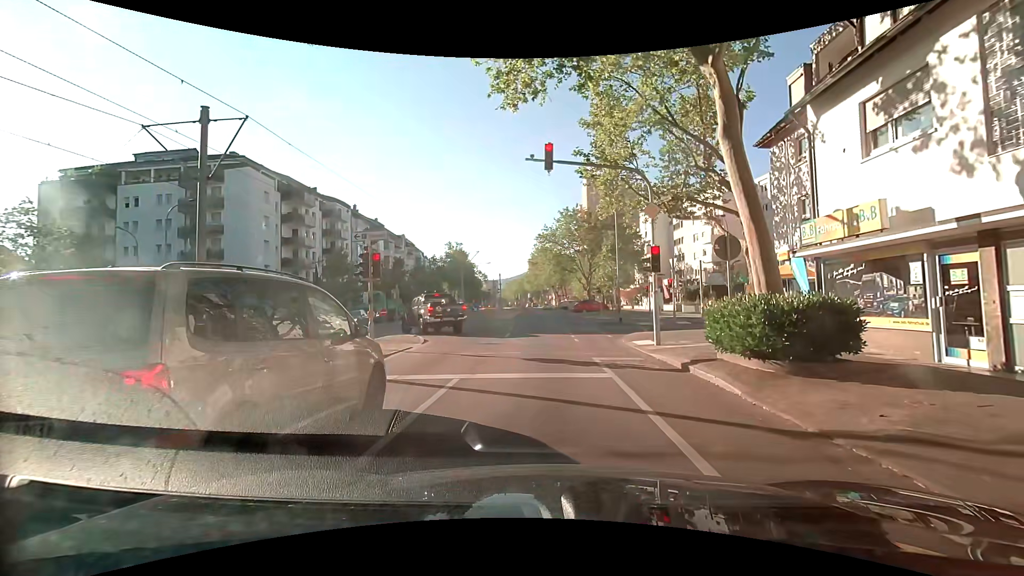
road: tertiary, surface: asphalt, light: Day
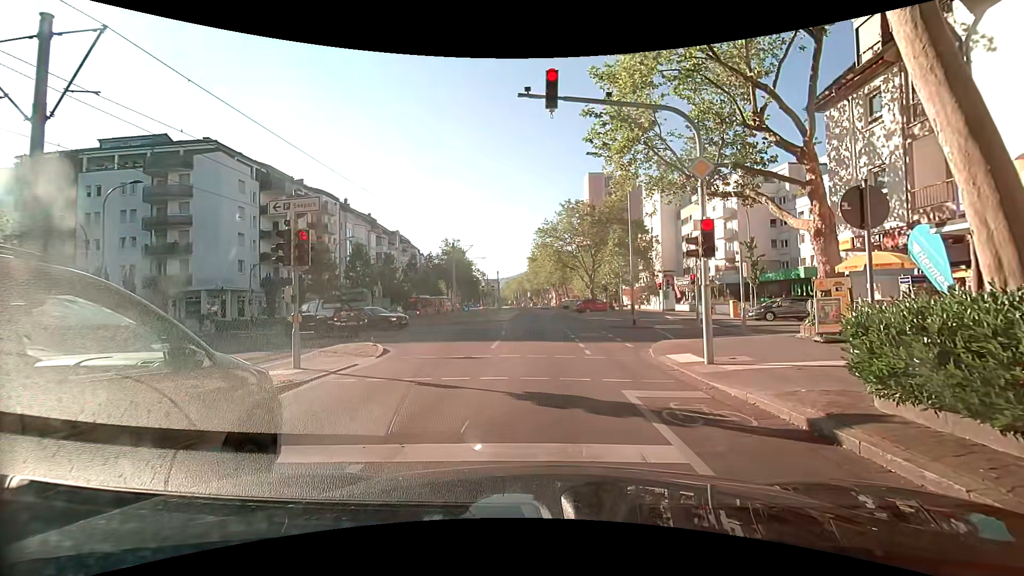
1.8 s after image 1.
(0.0, +4.6) m; -2°
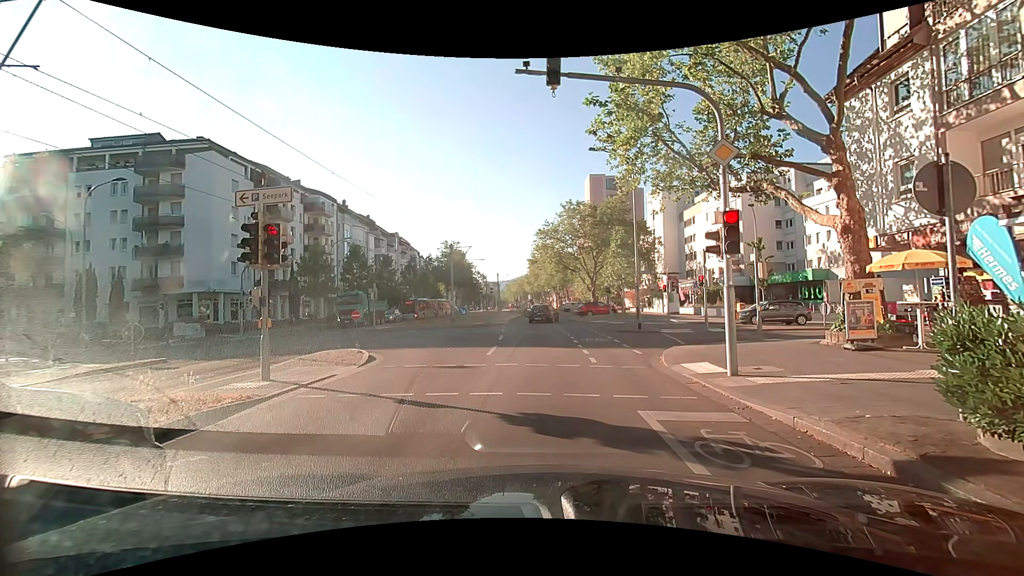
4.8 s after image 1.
(0.0, +1.3) m; 0°
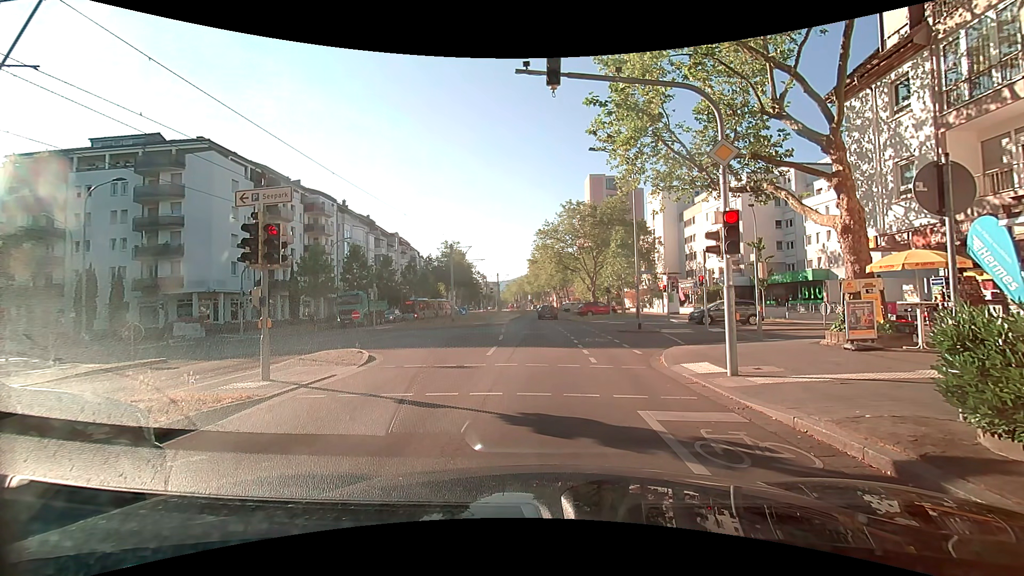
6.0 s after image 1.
(0.0, 0.0) m; 0°
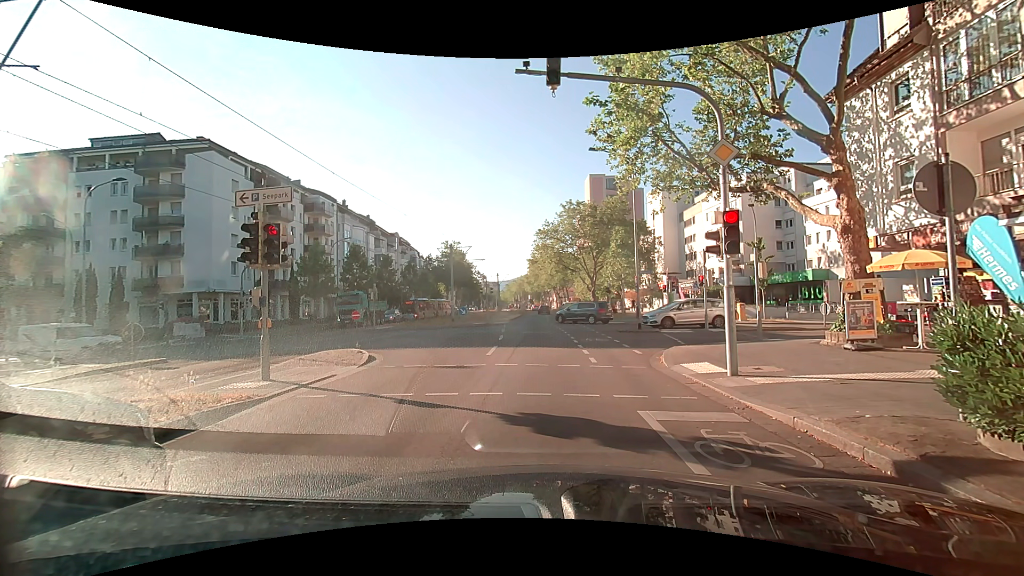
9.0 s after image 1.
(0.0, 0.0) m; 0°
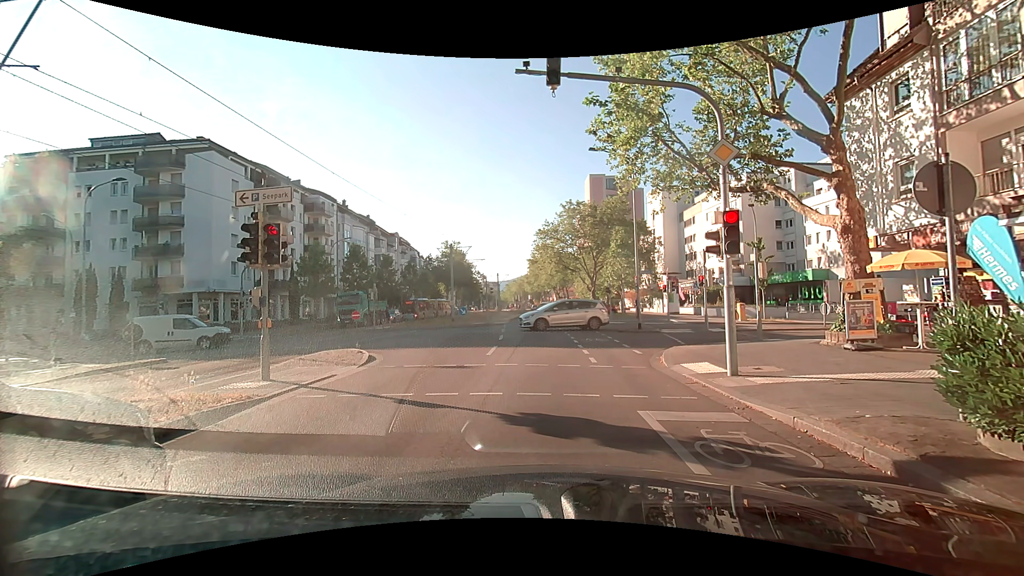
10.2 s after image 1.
(0.0, 0.0) m; 0°
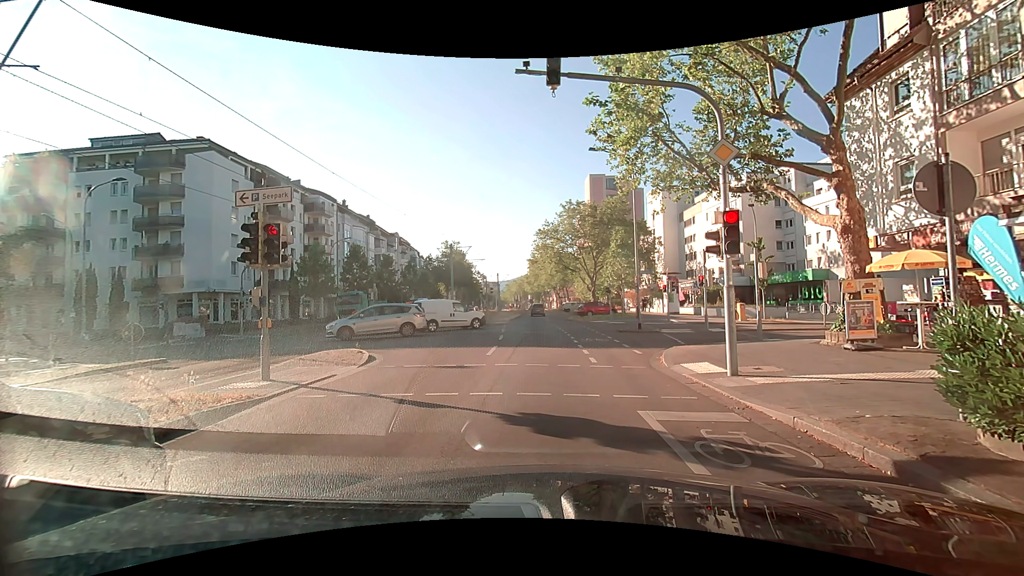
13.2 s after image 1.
(0.0, 0.0) m; 0°
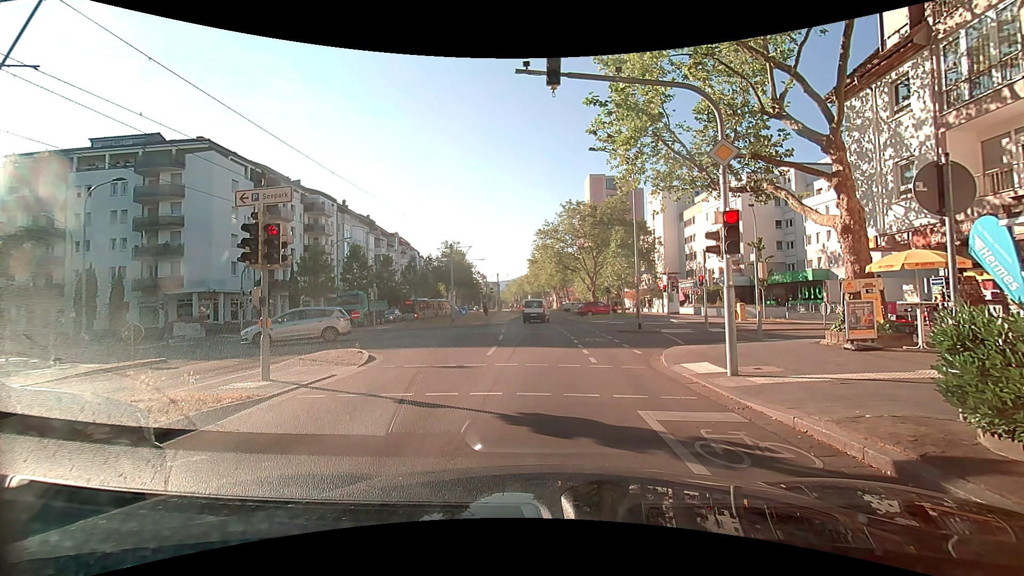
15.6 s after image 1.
(0.0, 0.0) m; 0°
